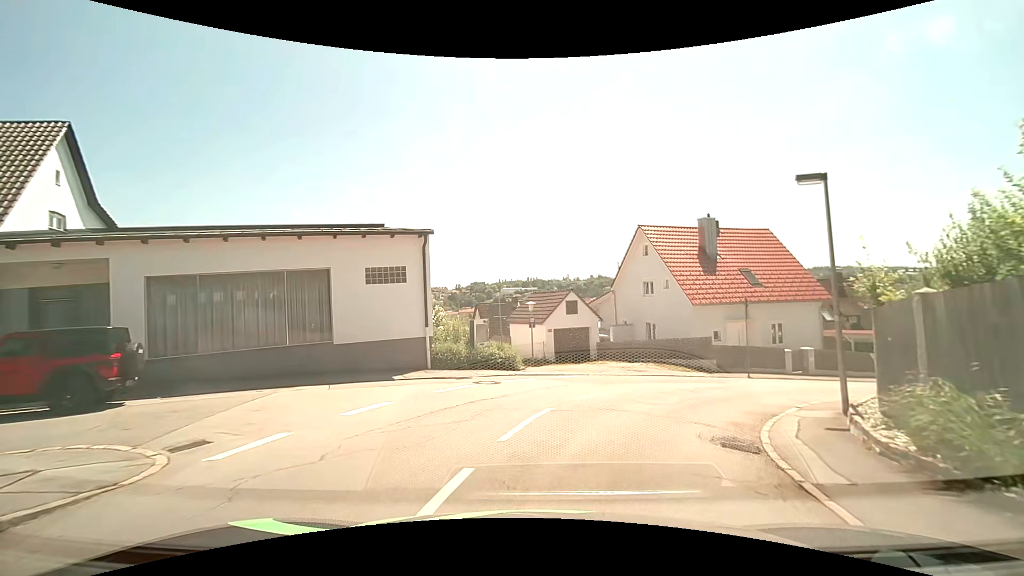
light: Day
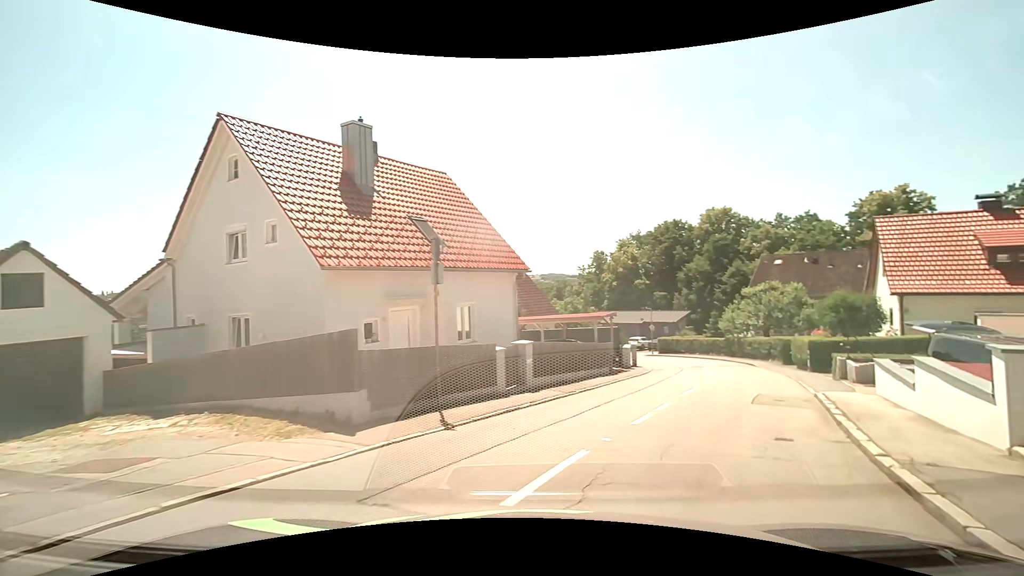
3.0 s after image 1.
(+3.7, +14.4) m; +37°
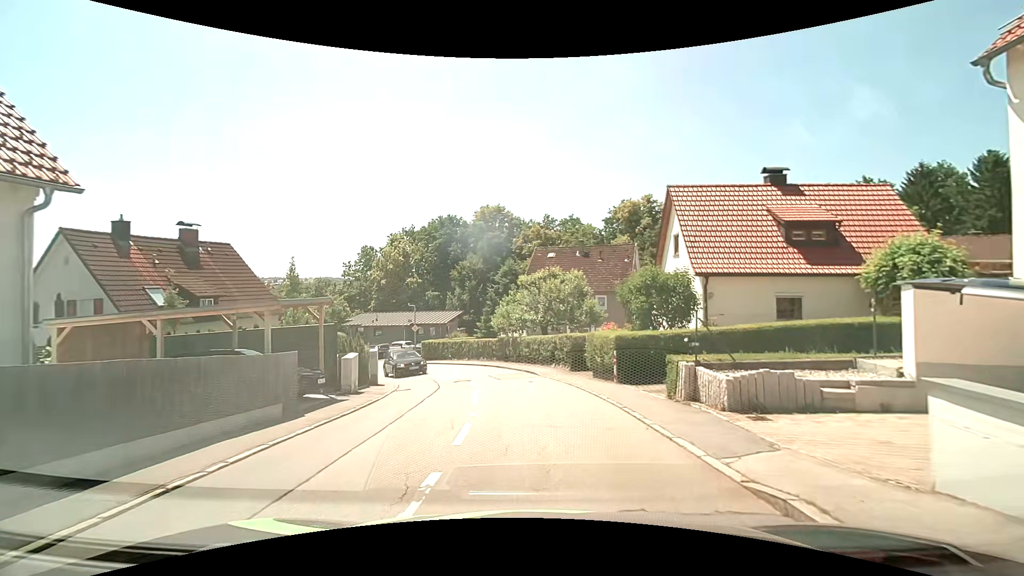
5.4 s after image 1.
(+2.9, +10.2) m; +26°
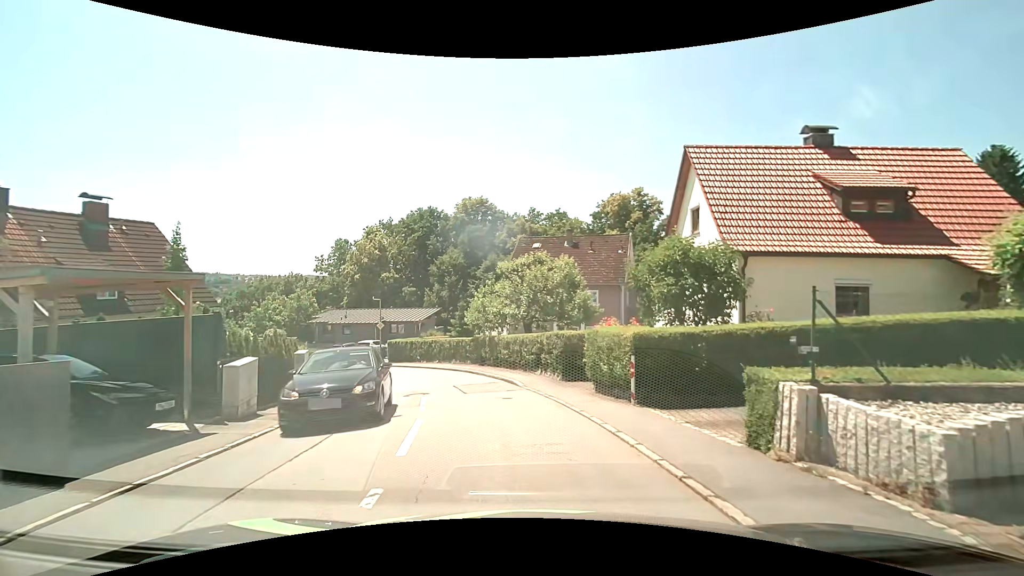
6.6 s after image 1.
(+0.1, +5.0) m; +2°
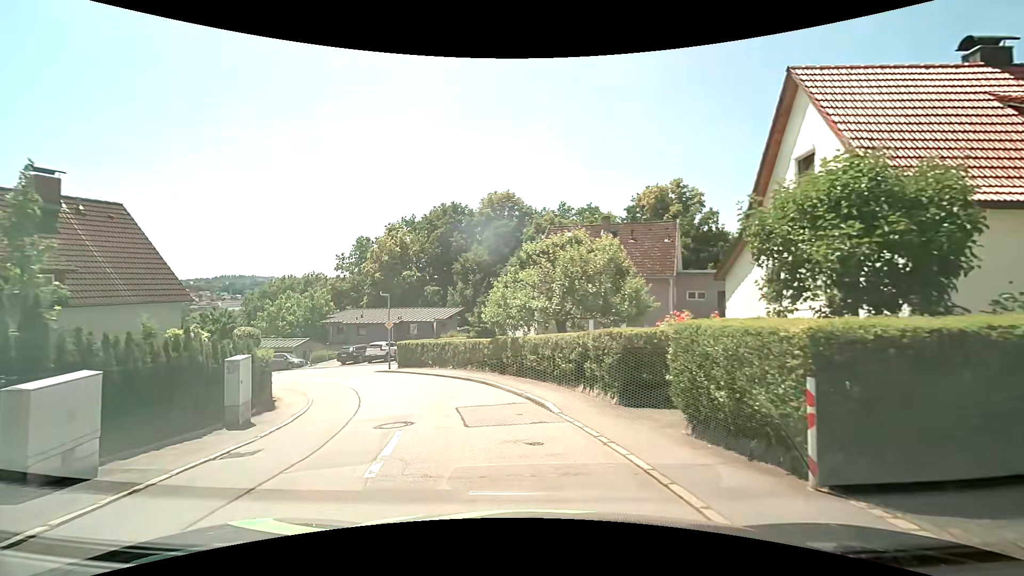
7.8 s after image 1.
(-0.1, +5.2) m; -3°
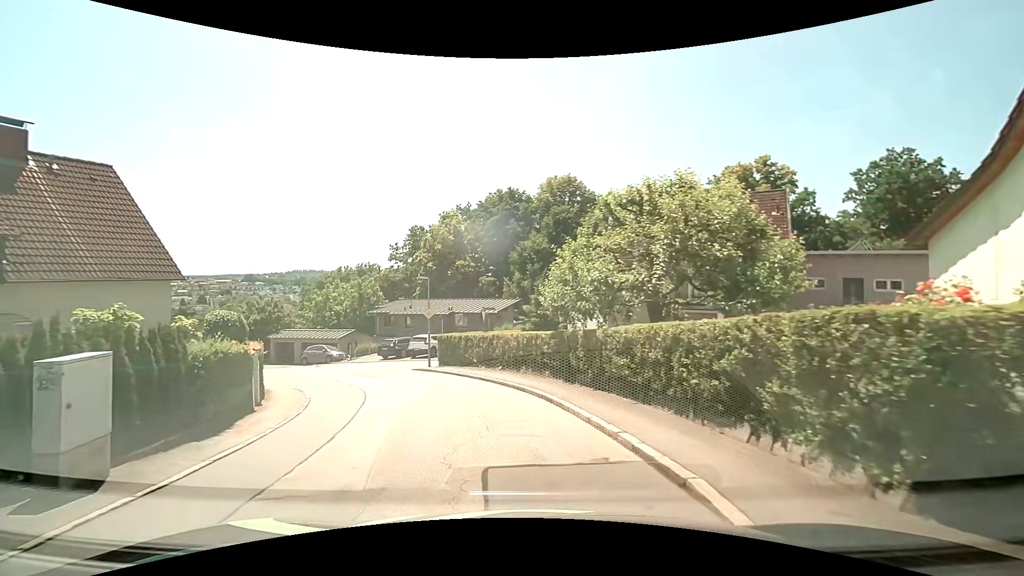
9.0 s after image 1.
(-0.3, +6.0) m; -7°
